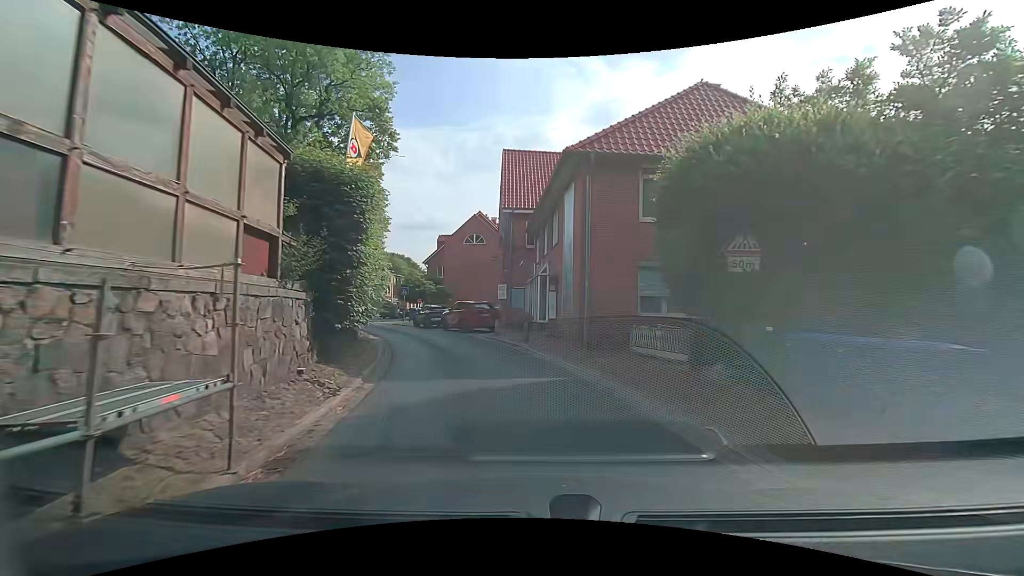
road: secondary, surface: asphalt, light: Day
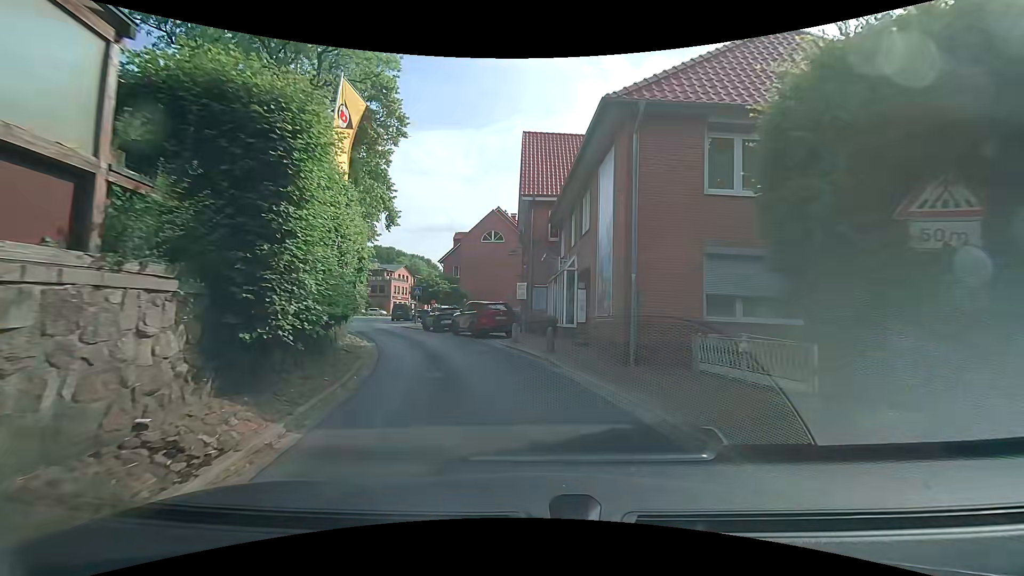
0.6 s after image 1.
(0.0, +3.9) m; -1°
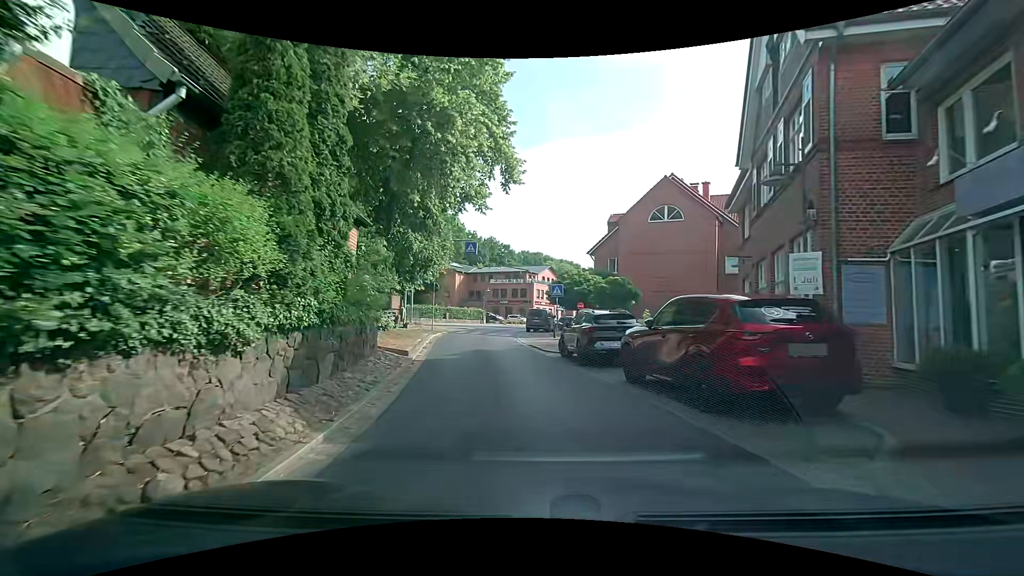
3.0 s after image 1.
(-2.4, +15.0) m; -18°
